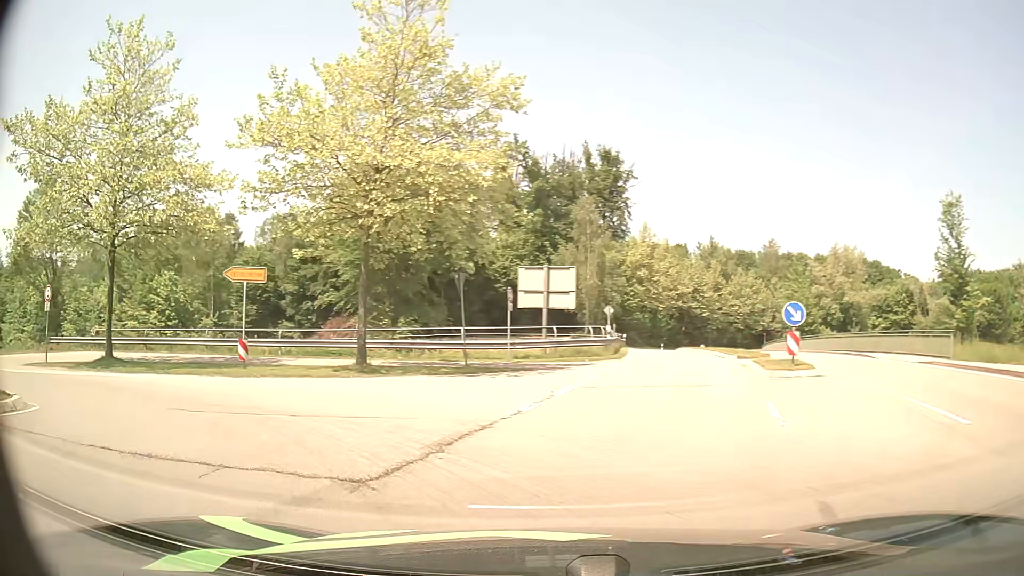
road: secondary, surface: asphalt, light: Day
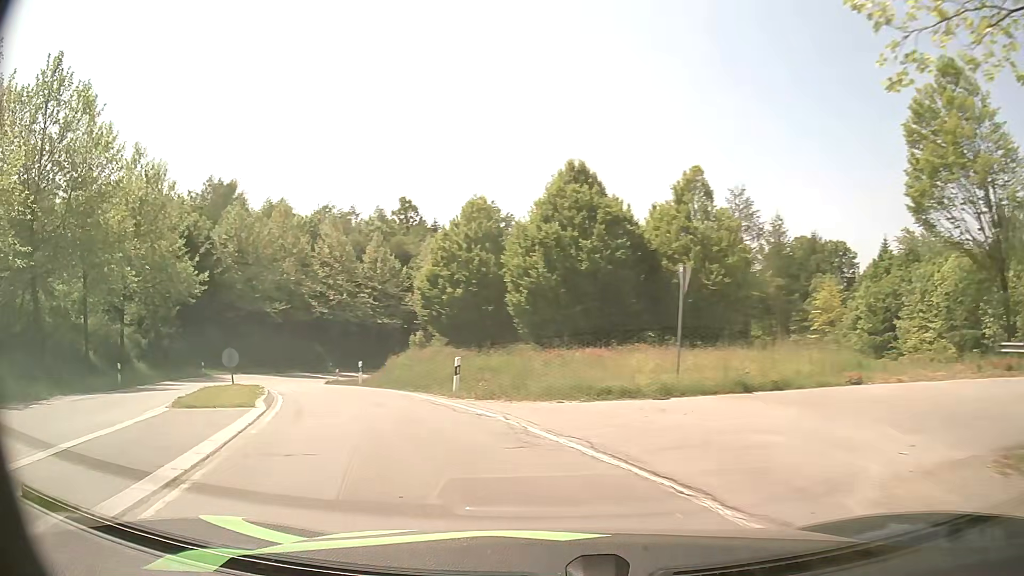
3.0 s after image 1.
(-12.7, +13.9) m; -79°
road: primary_link
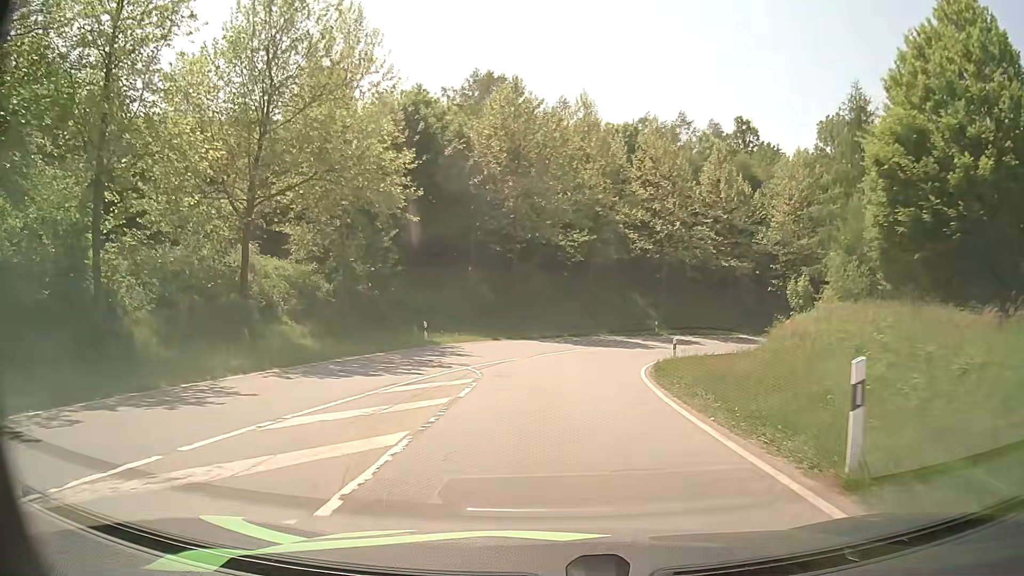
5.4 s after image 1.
(-7.5, +23.1) m; -27°
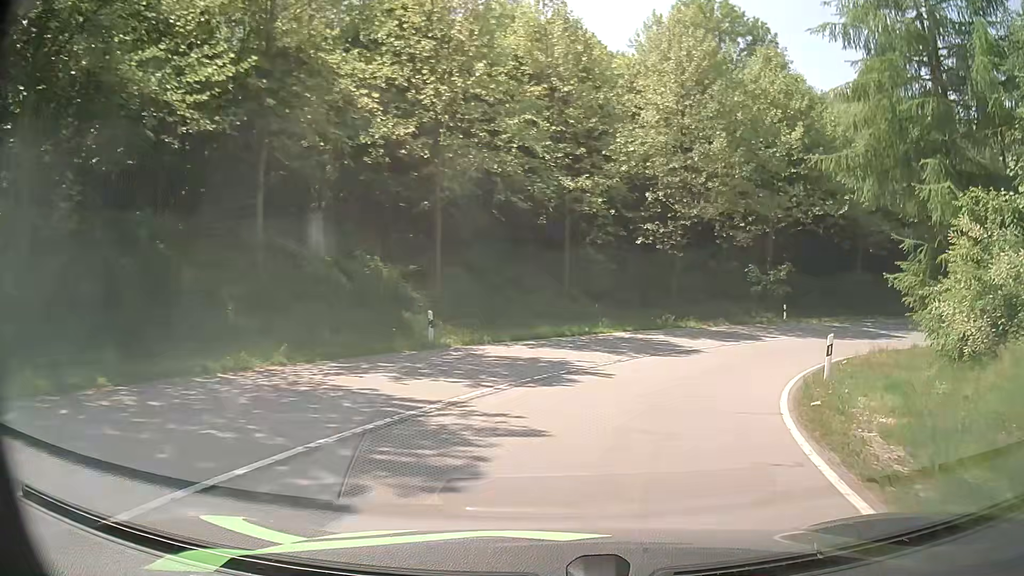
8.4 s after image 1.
(+3.6, +32.9) m; +21°
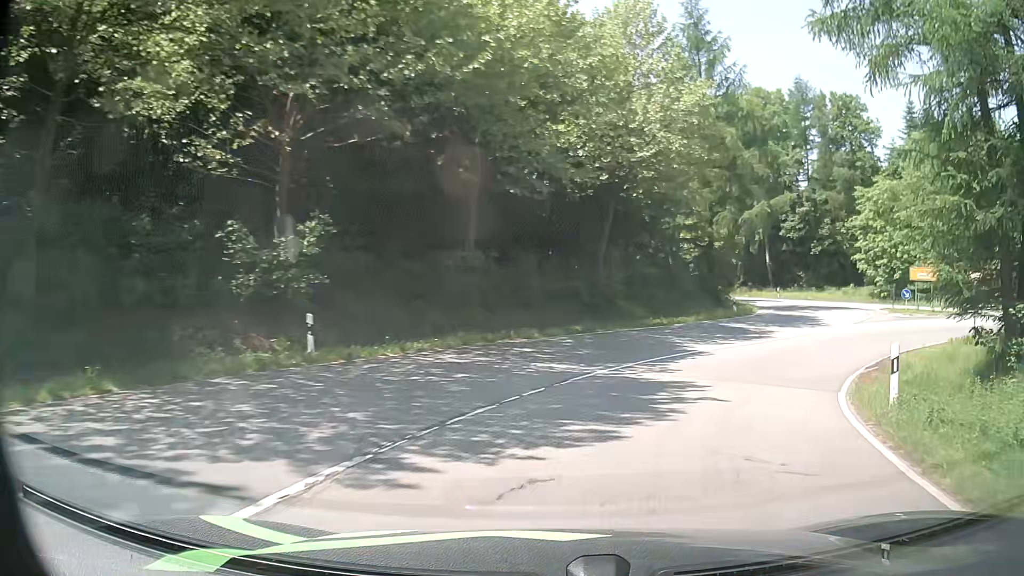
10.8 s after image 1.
(+8.0, +24.1) m; +39°
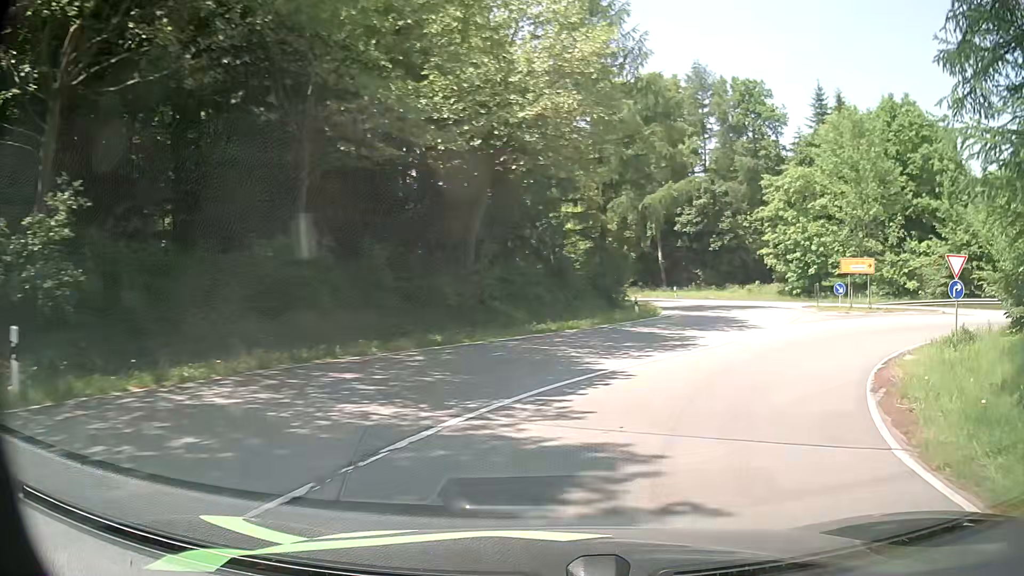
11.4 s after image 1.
(+0.5, +6.2) m; +11°
(+2, +10) (+7, +18) (+15, +24) (+25, +23) (+33, +19) (+41, +12) (+48, +5) (+56, -2) (+63, -8) (+70, -15) m
